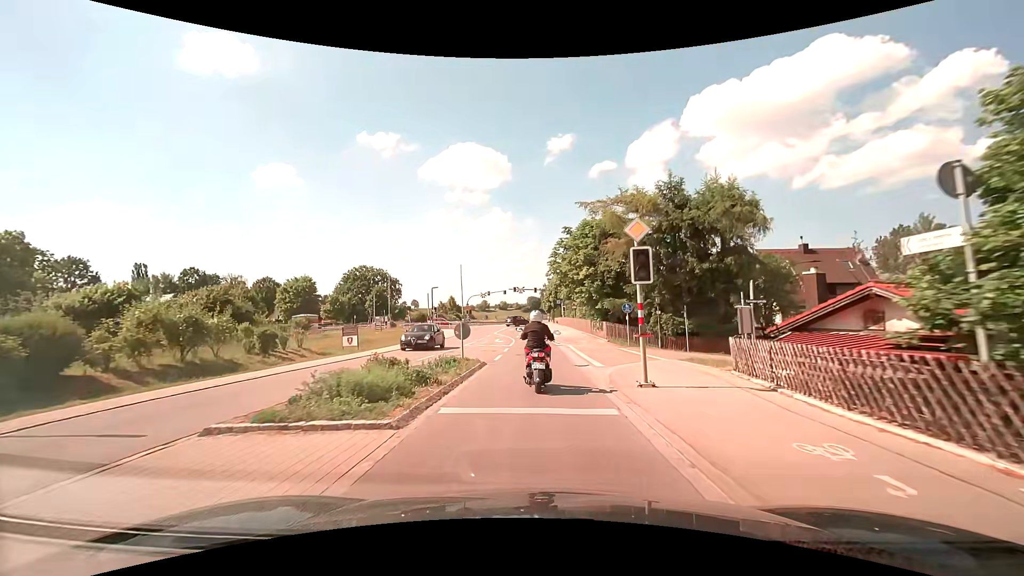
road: secondary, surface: asphalt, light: Day
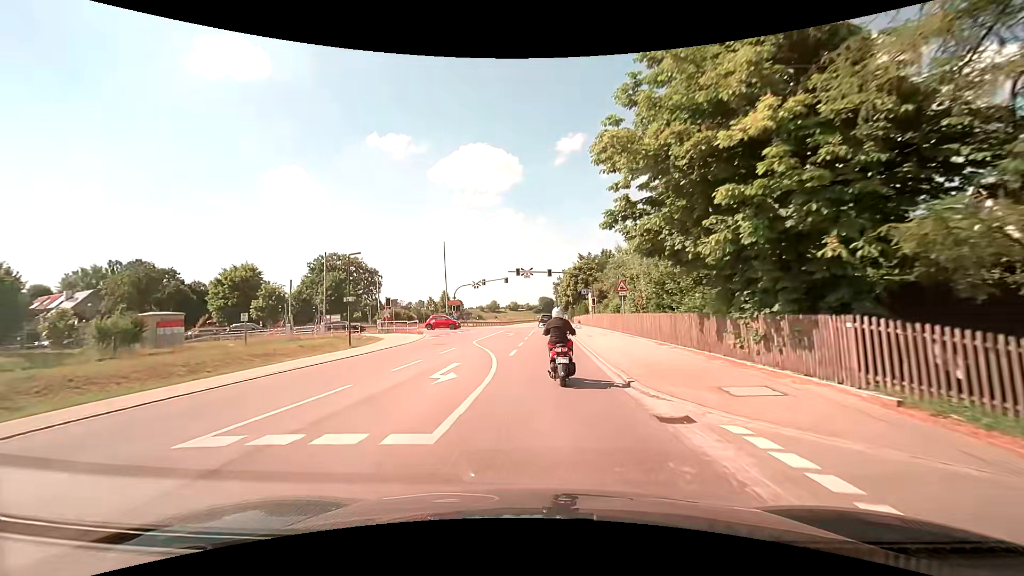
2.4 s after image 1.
(-0.6, +26.3) m; -2°
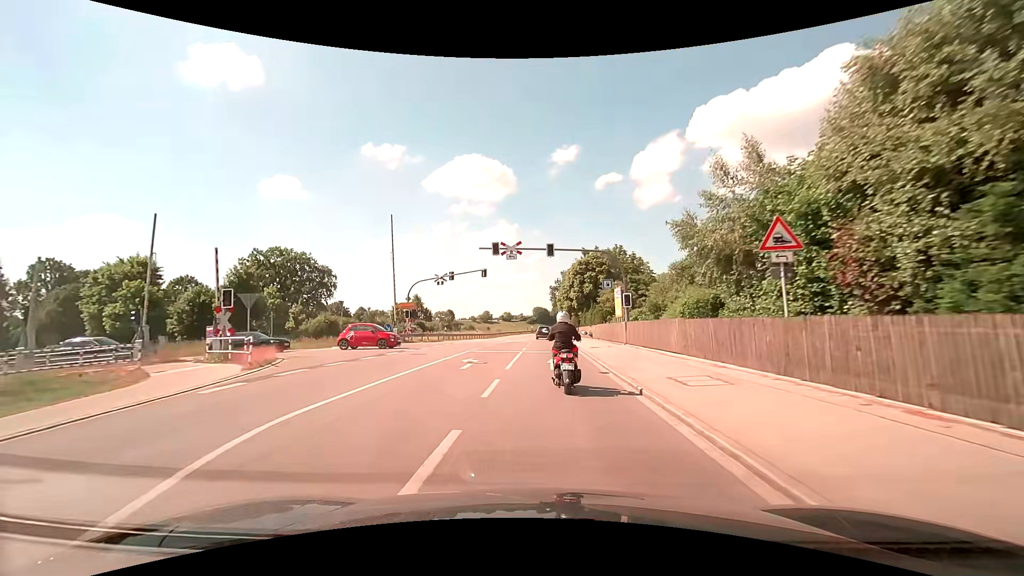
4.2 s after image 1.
(+0.3, +21.2) m; +1°
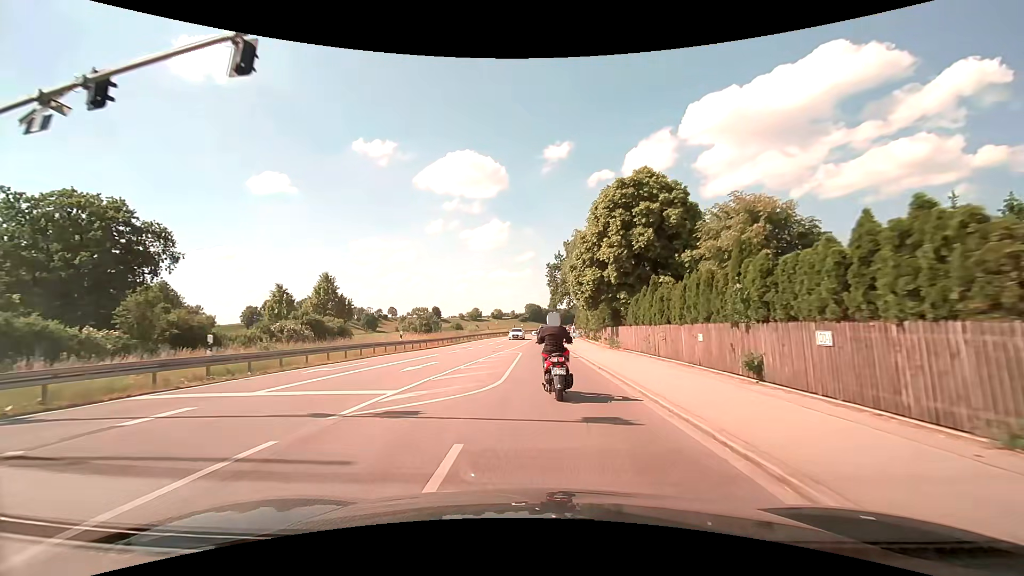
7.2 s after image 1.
(+0.4, +35.8) m; +1°
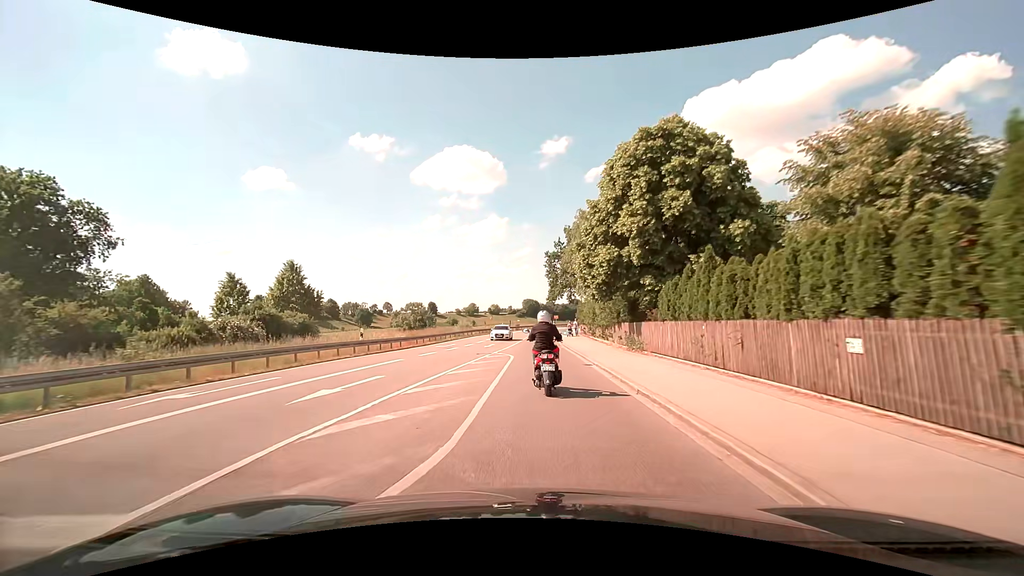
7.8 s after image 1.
(0.0, +7.1) m; 0°
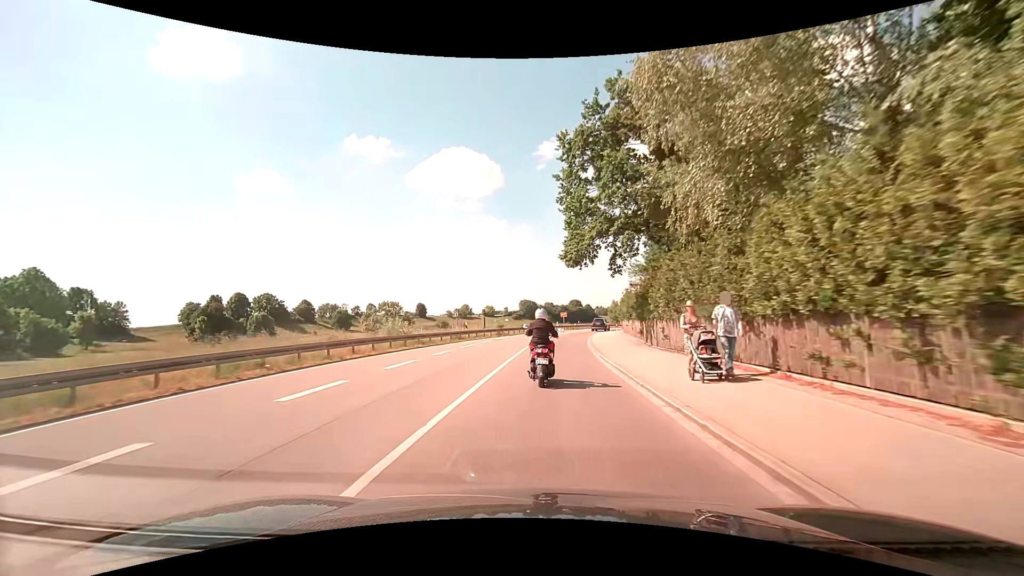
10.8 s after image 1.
(-0.2, +38.9) m; 0°
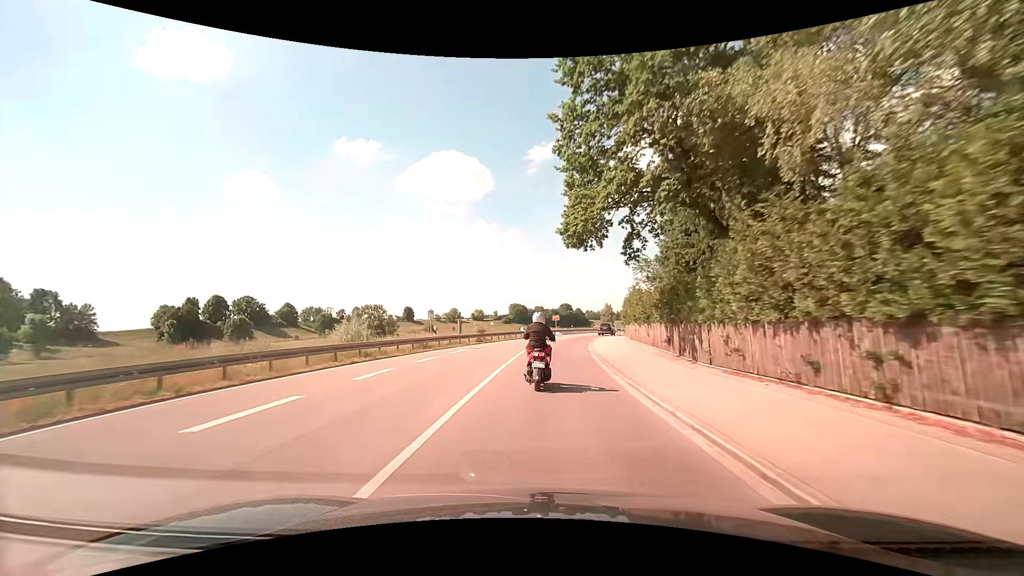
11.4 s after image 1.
(+0.1, +8.2) m; +2°
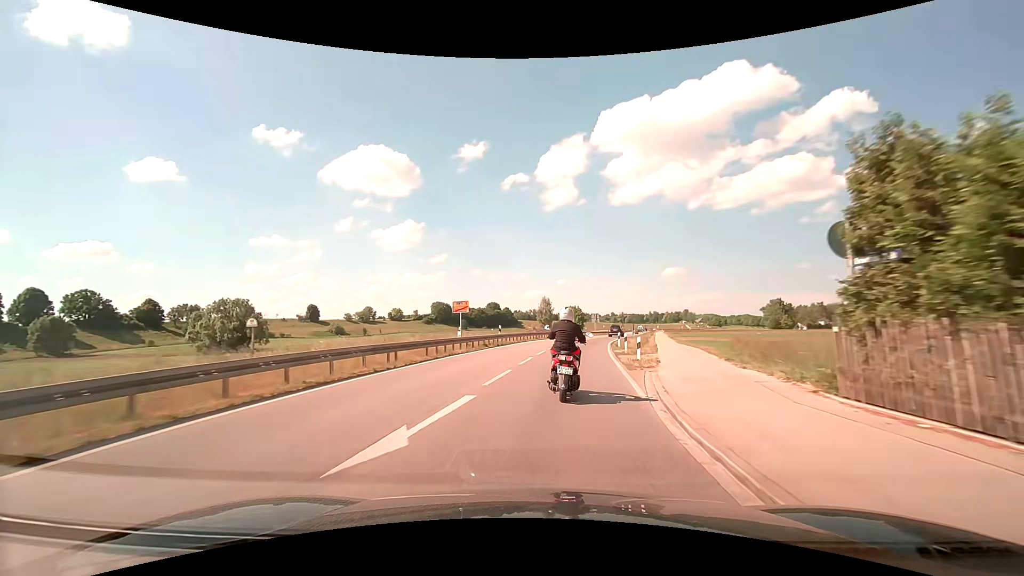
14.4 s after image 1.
(+2.2, +42.4) m; +8°
(0, +10) (+1, +20) (+2, +30) (+4, +40) (+6, +50) (+8, +59) (+10, +69) (+12, +79) (+14, +89) (+17, +98) m
